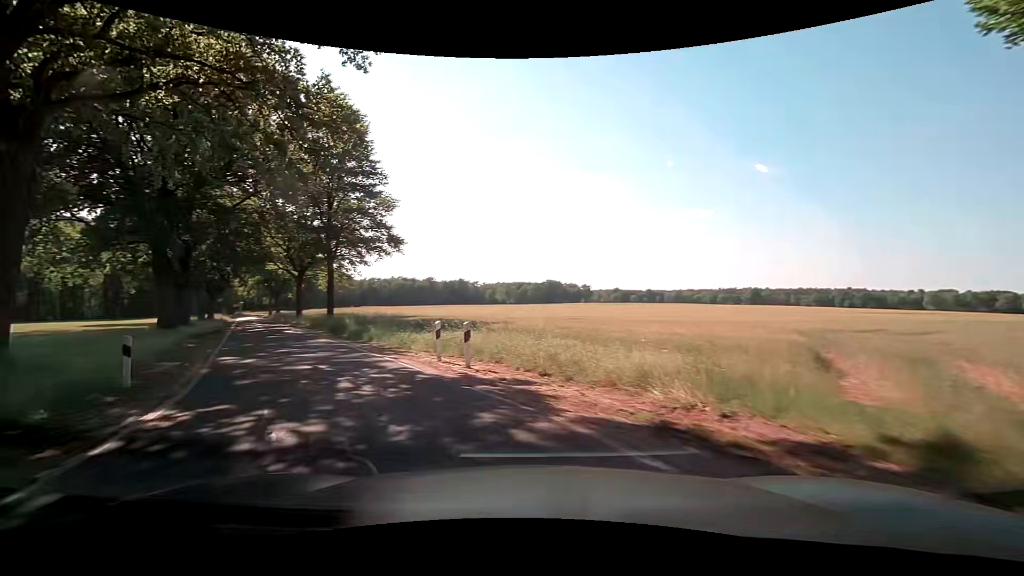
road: tertiary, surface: asphalt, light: Day
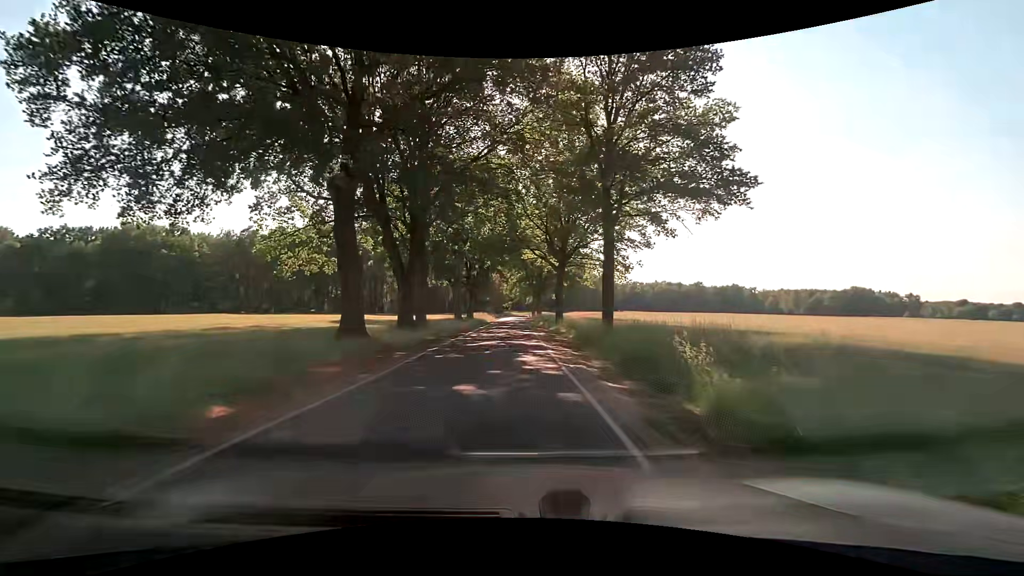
(-8.7, +20.1) m; -32°
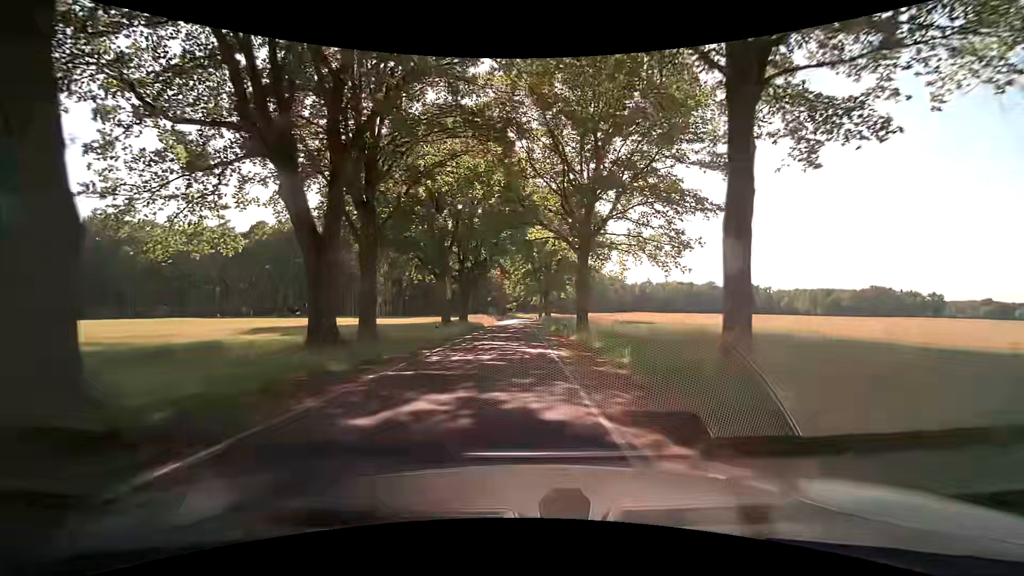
(+0.2, +14.9) m; +1°
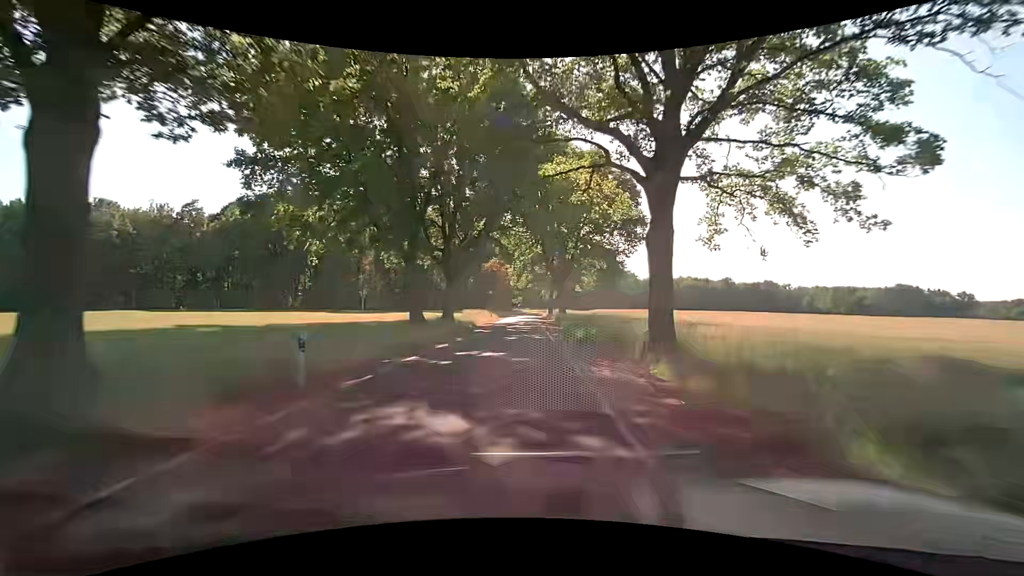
(-0.3, +17.3) m; -2°
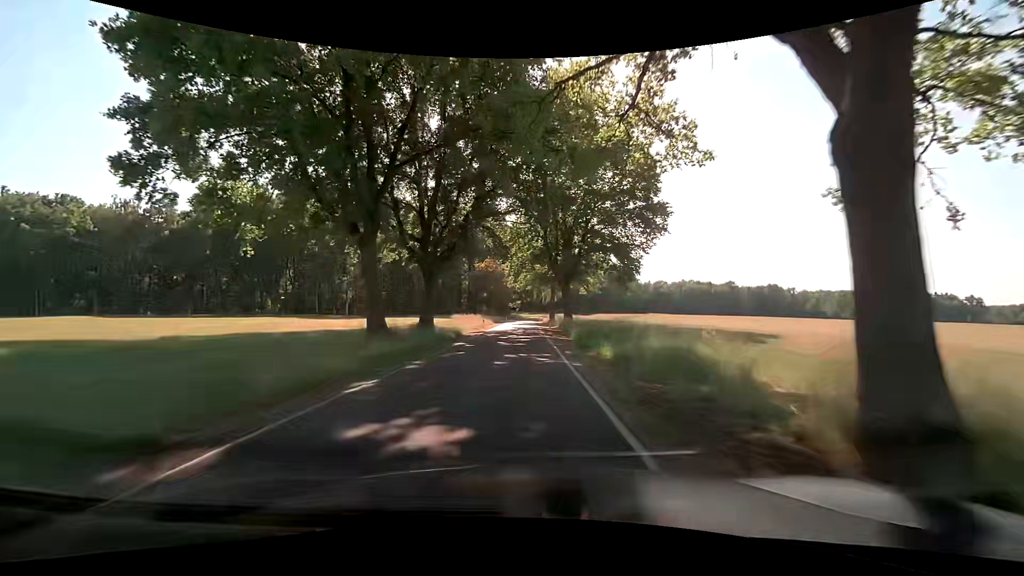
(0.0, +9.3) m; 0°
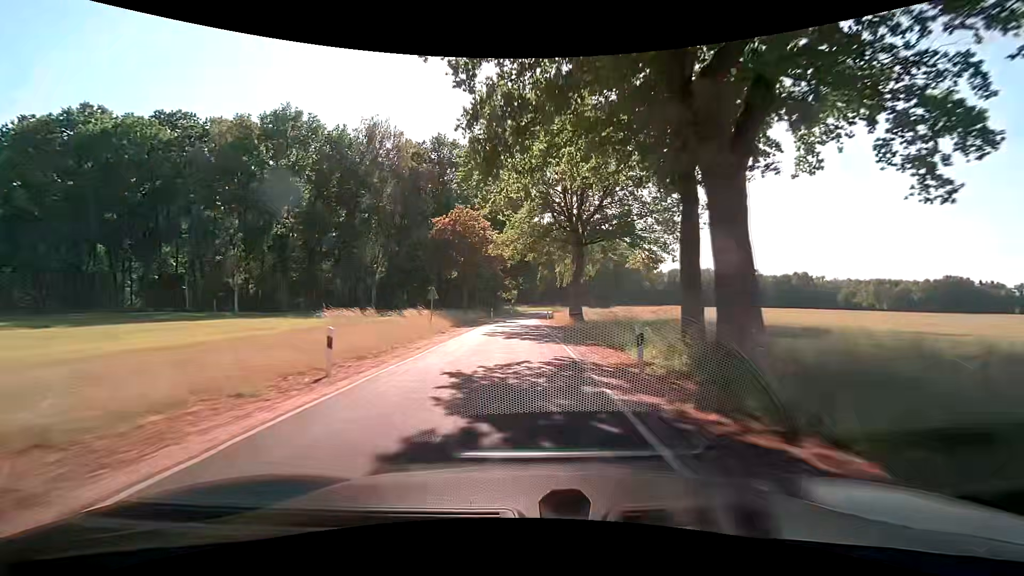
(+0.3, +40.3) m; 0°
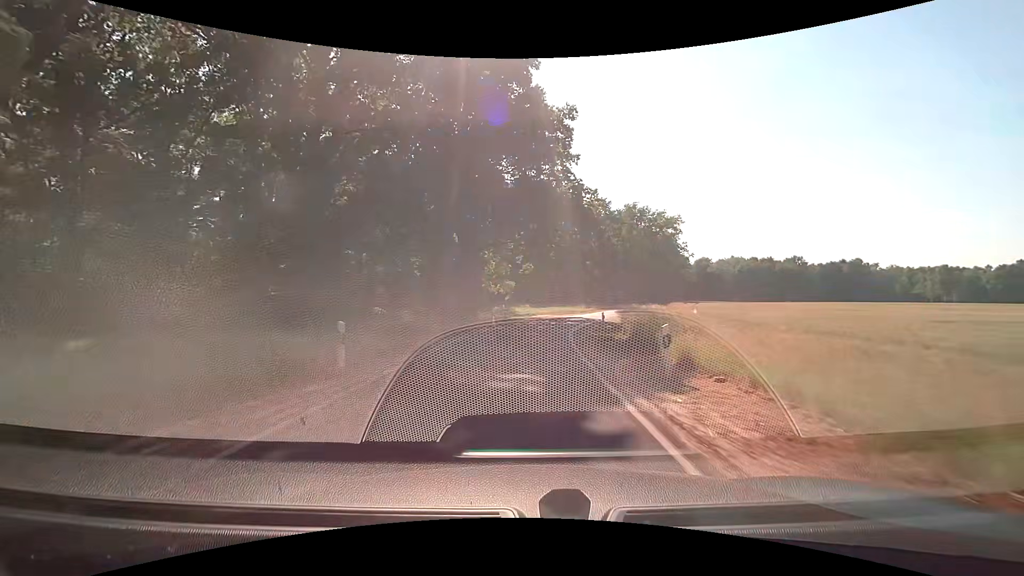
(+0.2, +49.6) m; +1°
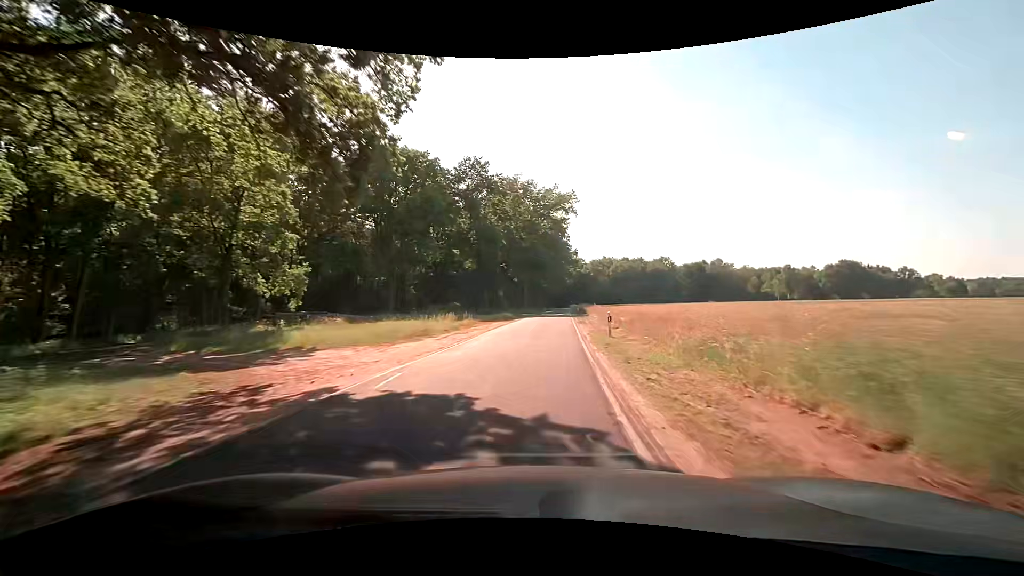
(+3.4, +37.3) m; +14°
(0, +10) (+1, +20) (+2, +30) (+3, +40) (+4, +50) (+5, +60) (+6, +70) (+7, +80) (+8, +90) (+9, +100) m
